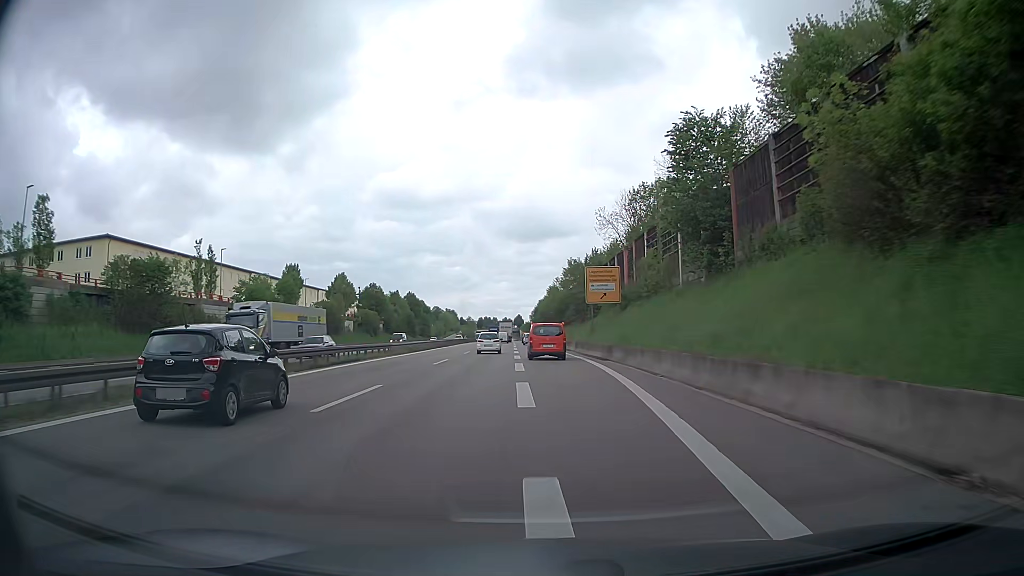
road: trunk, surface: asphalt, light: Day
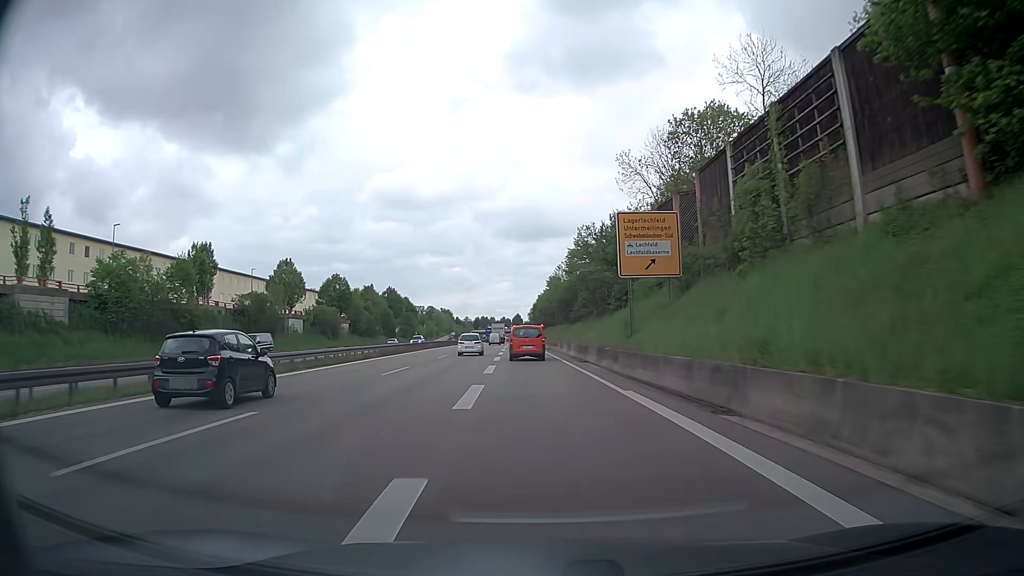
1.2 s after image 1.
(+0.1, +24.0) m; 0°
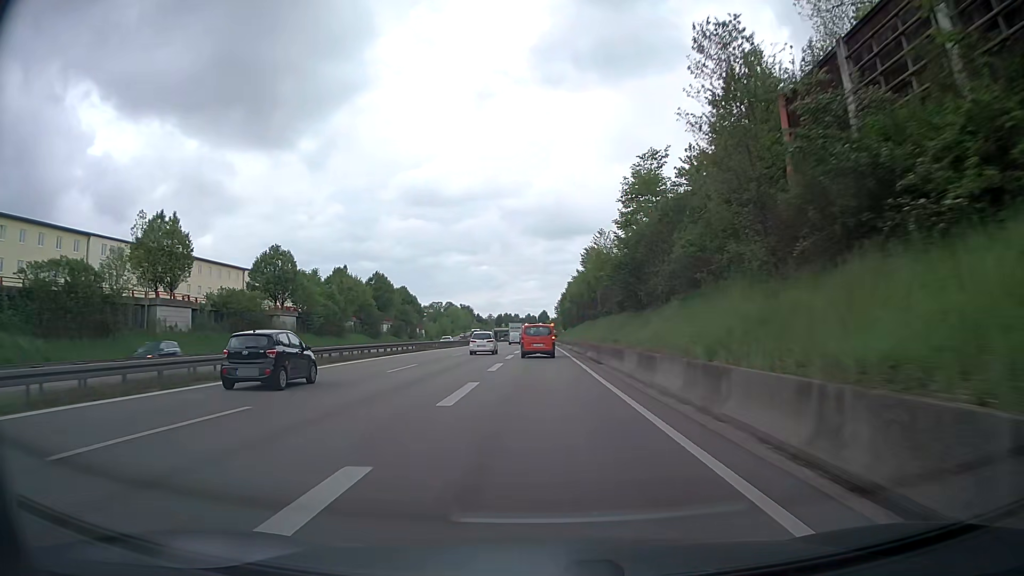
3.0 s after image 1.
(-0.8, +35.7) m; -2°
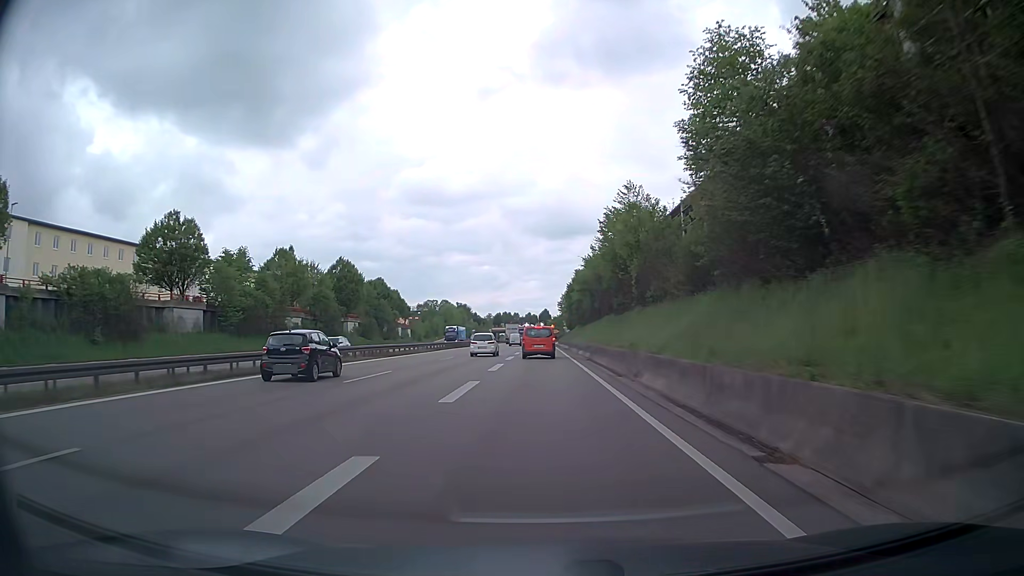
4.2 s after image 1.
(-0.1, +23.4) m; 0°
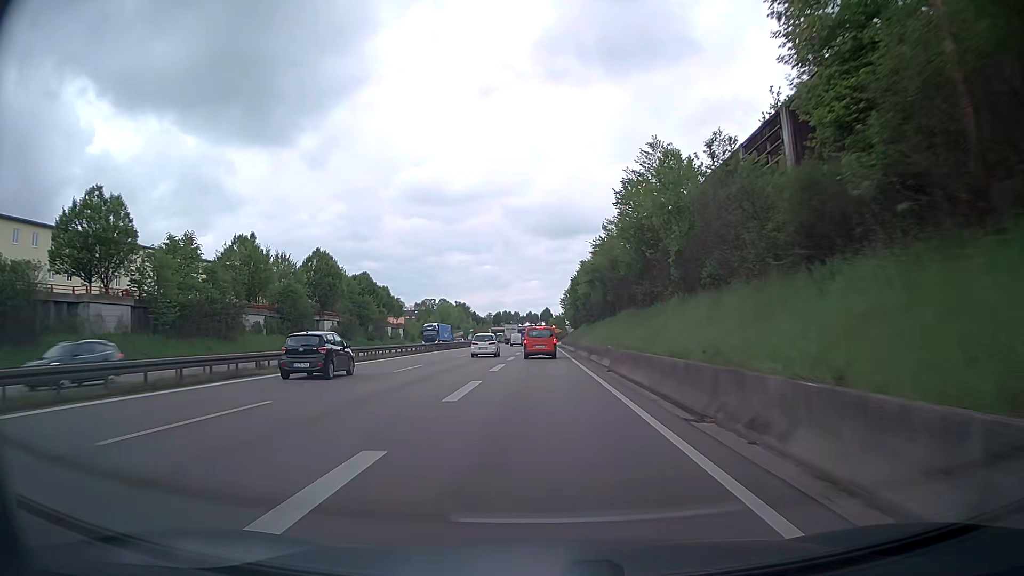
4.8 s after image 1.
(0.0, +11.6) m; 0°
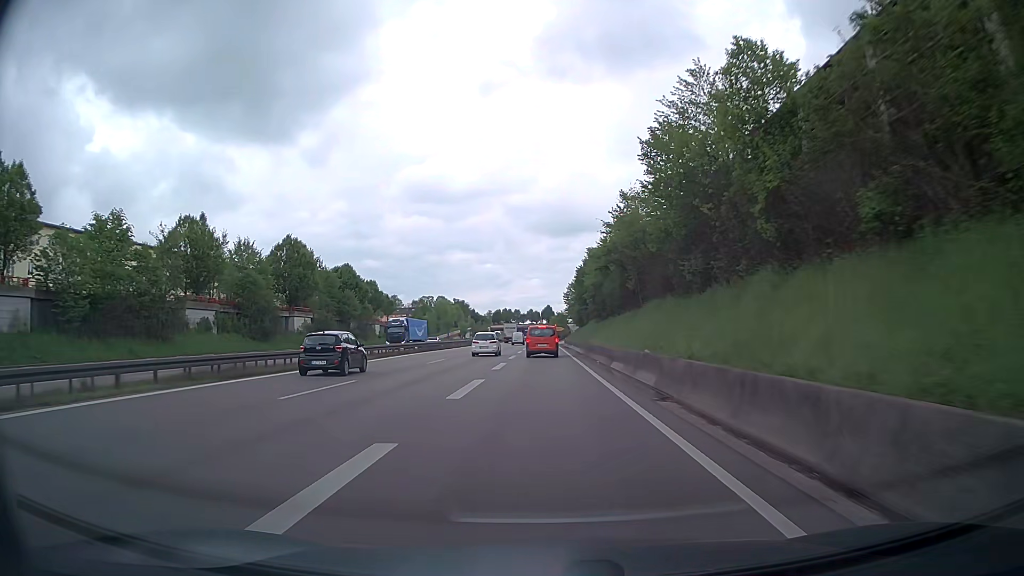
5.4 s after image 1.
(0.0, +11.5) m; 0°
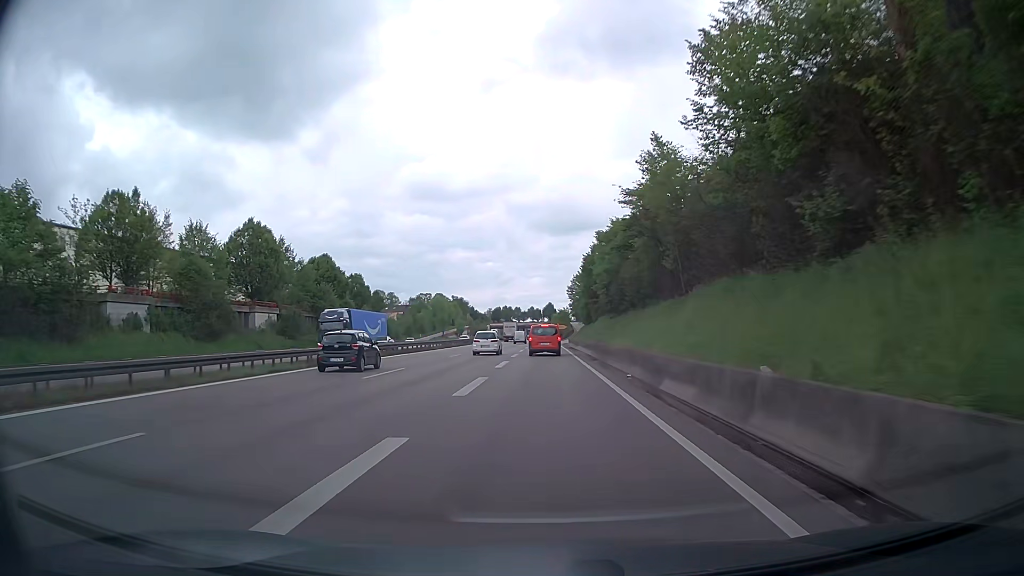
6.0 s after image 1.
(0.0, +11.5) m; 0°
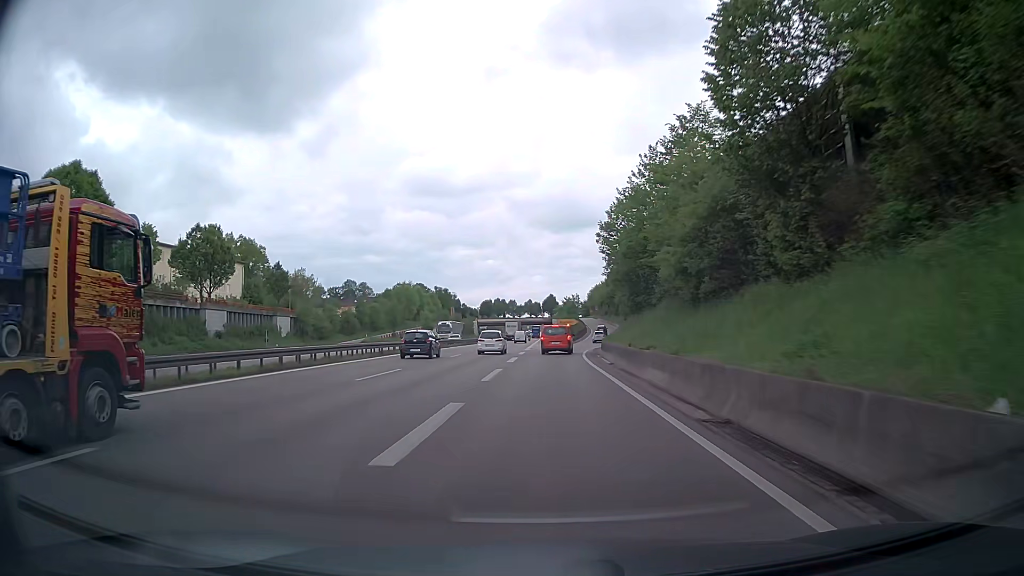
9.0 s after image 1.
(0.0, +55.7) m; 0°
(0, +10) (0, +20) (0, +30) (+1, +40) (+1, +50) (+2, +60) (+4, +70) (+5, +80) (+6, +90) (+8, +100) m
